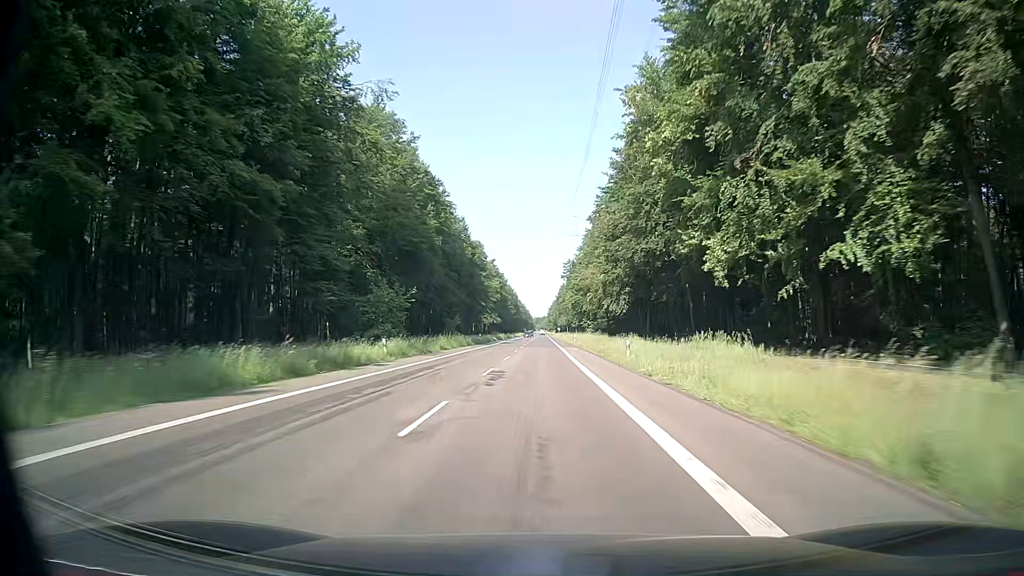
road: secondary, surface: asphalt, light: Day
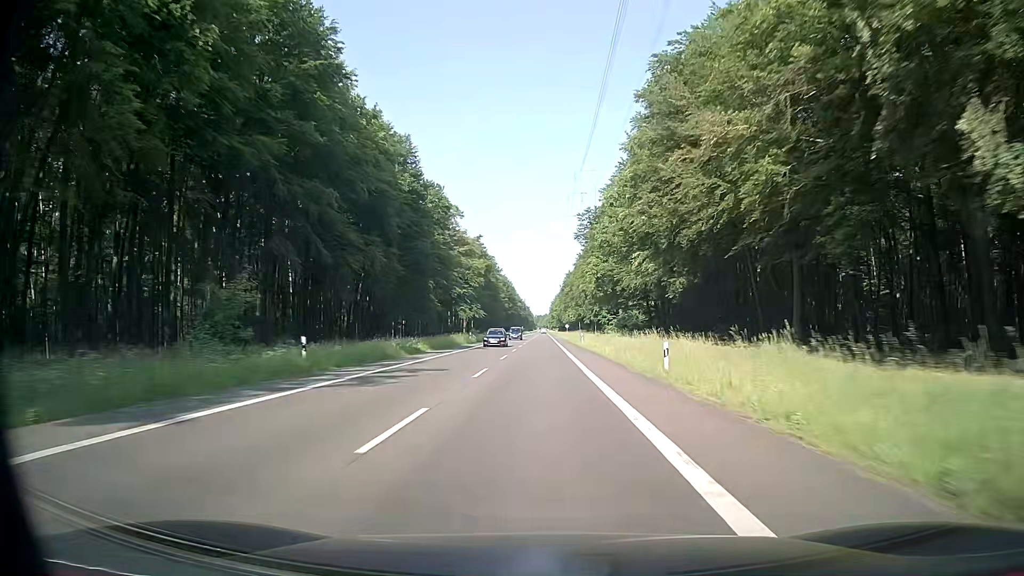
(0.0, +61.7) m; 0°
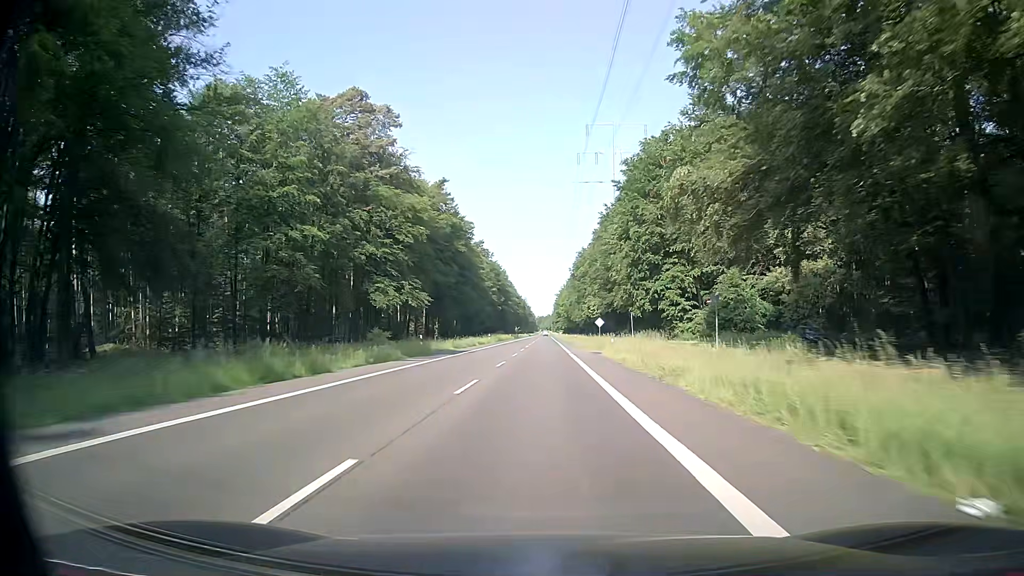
(-0.5, +76.9) m; -1°
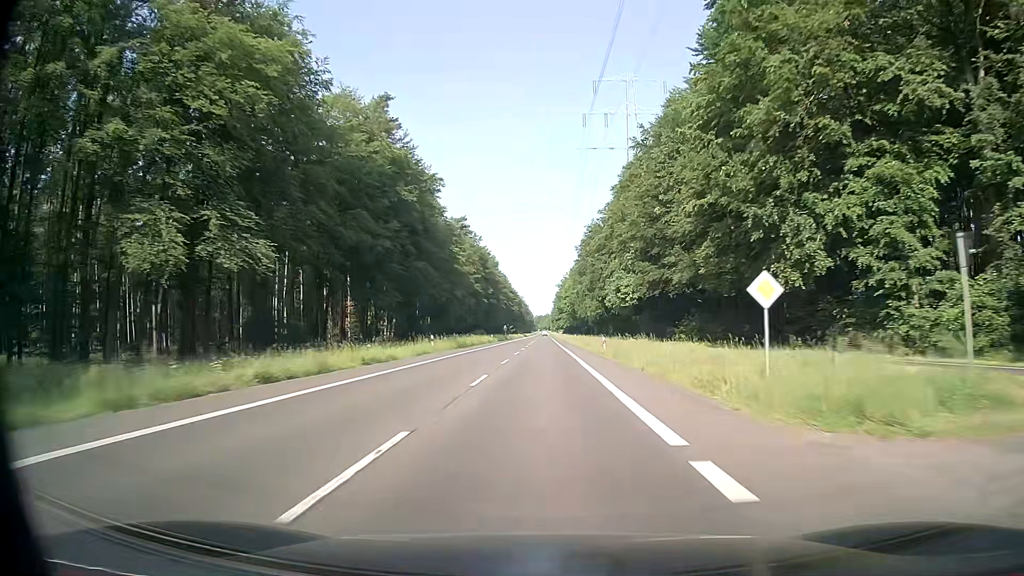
(+0.3, +45.9) m; 0°
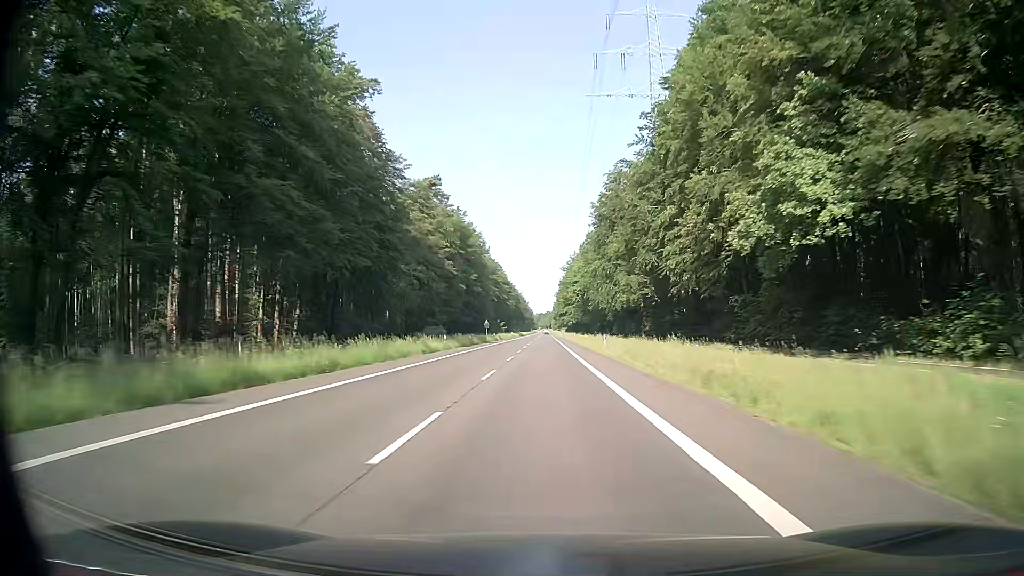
(0.0, +45.8) m; 0°
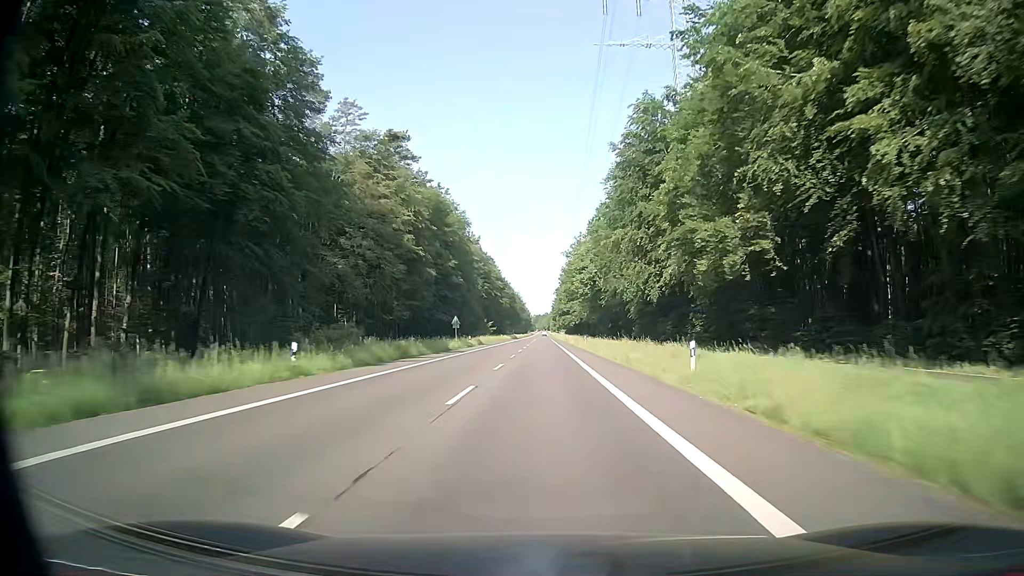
(+0.2, +30.5) m; 0°
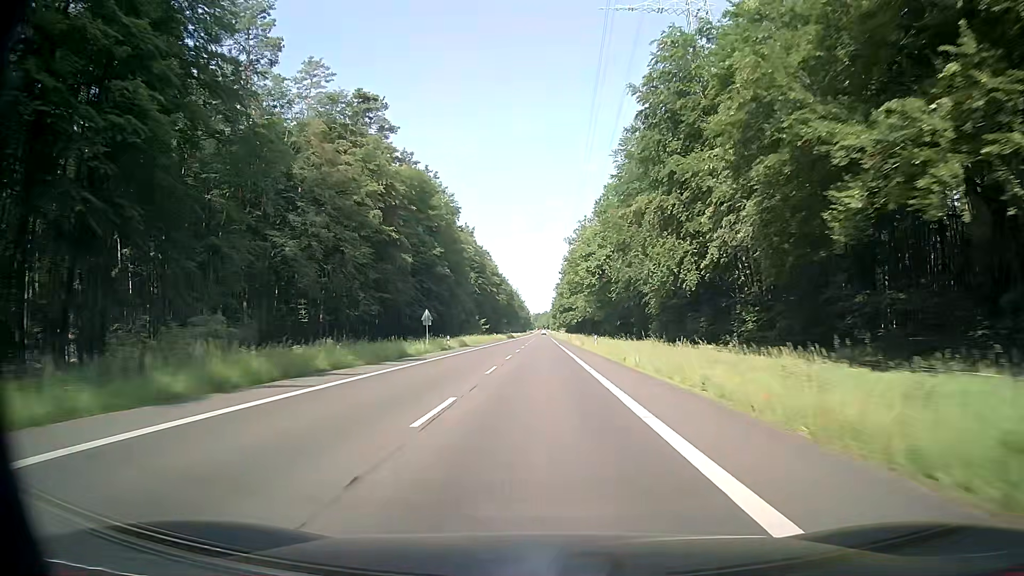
(+0.1, +15.2) m; 0°
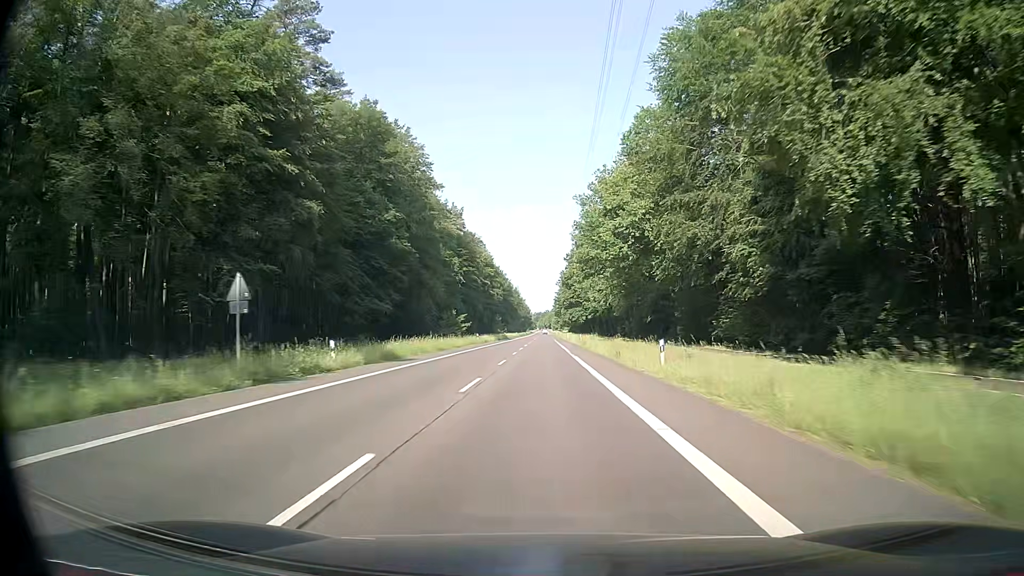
(+0.2, +30.4) m; 0°
(0, +10) (0, +20) (0, +30) (0, +40) (0, +50) (0, +60) (0, +70) (0, +80) (0, +90) (0, +100) m
